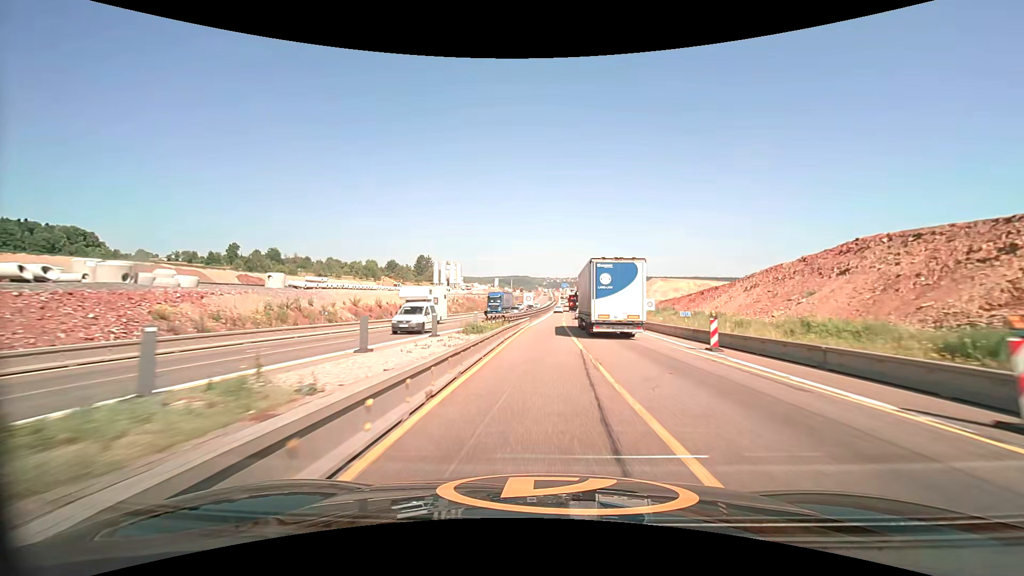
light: Day
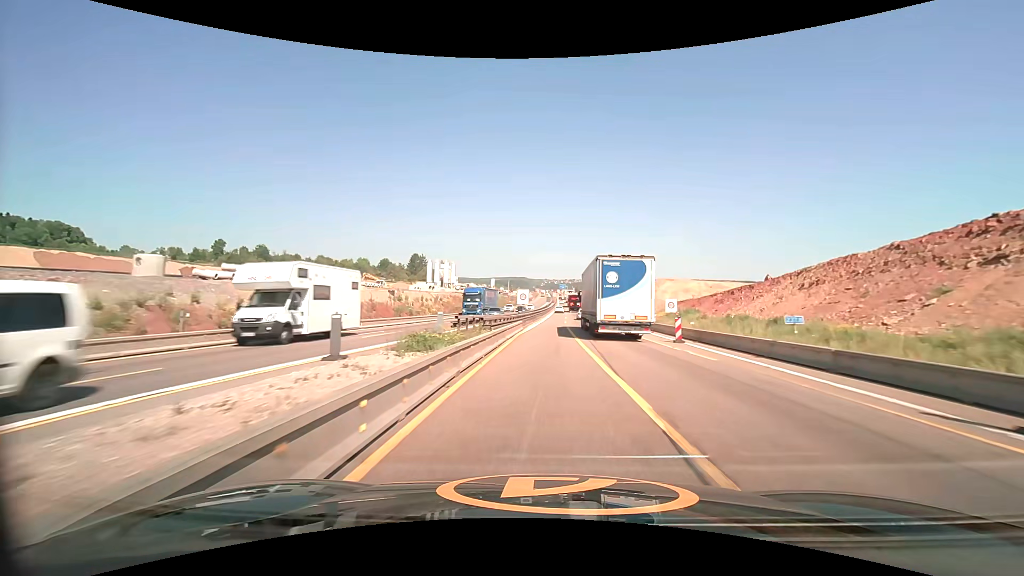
(0.0, +12.2) m; 0°
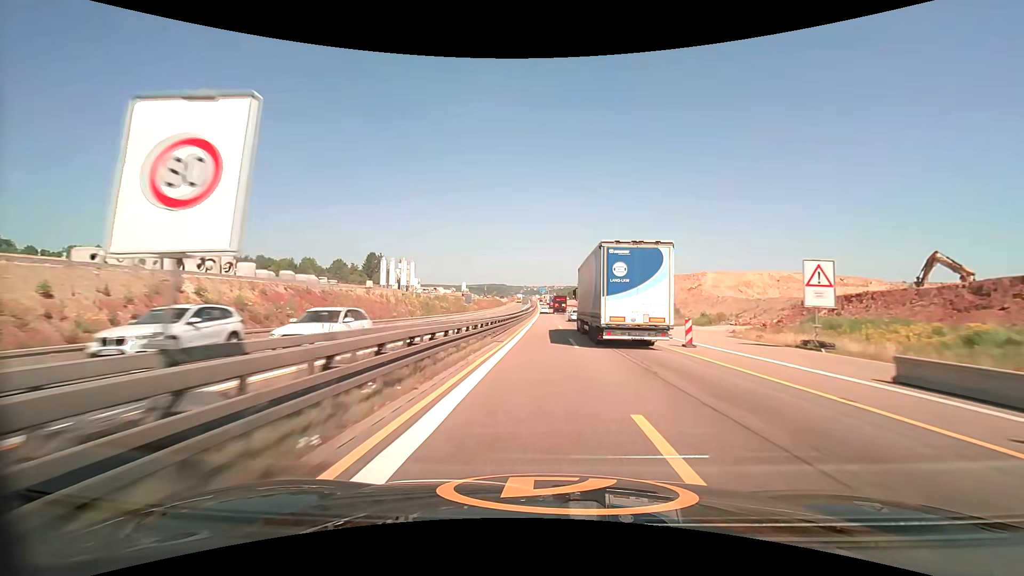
(+1.4, +50.0) m; +2°
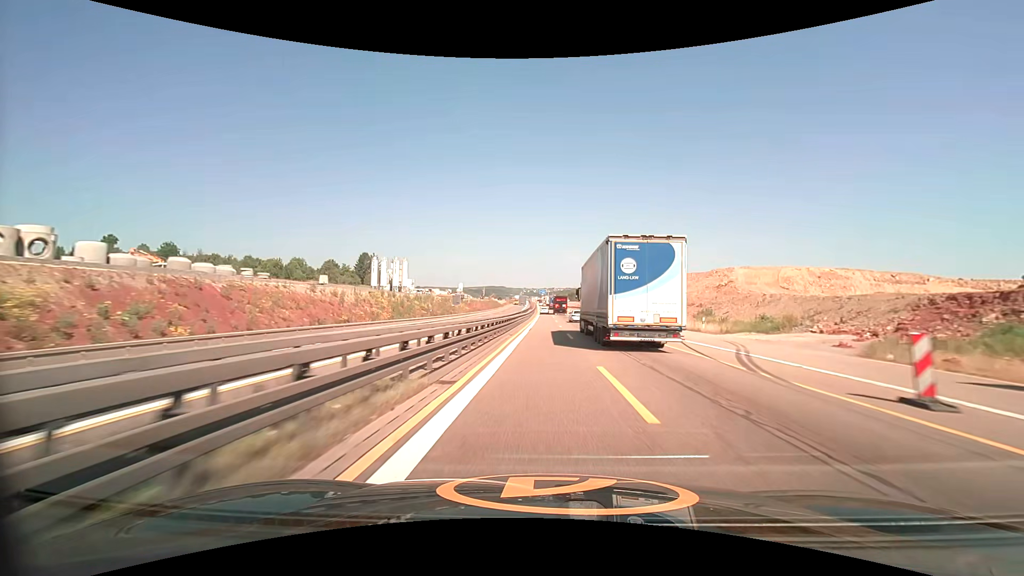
(0.0, +12.6) m; 0°
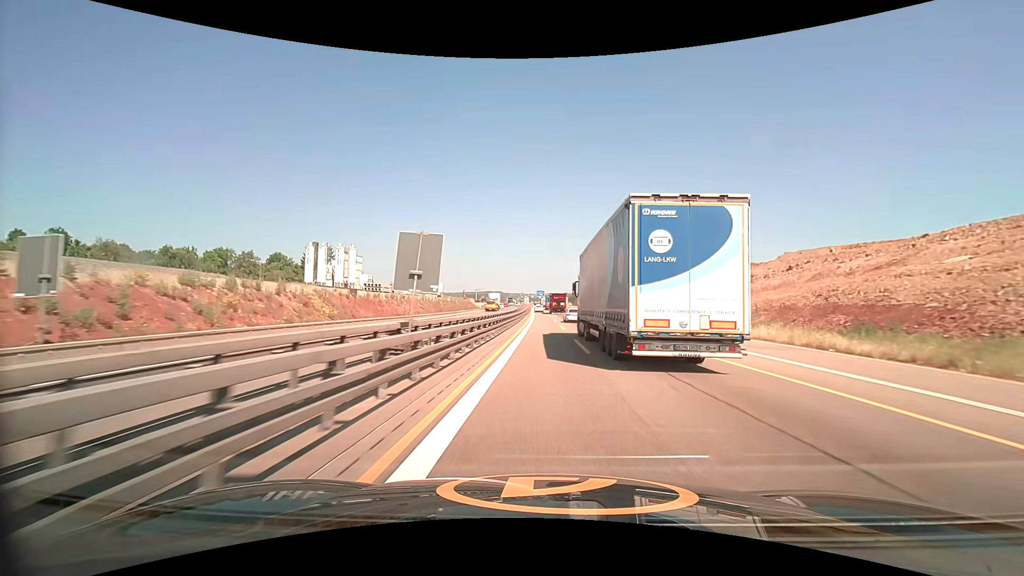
(+0.5, +63.8) m; 0°
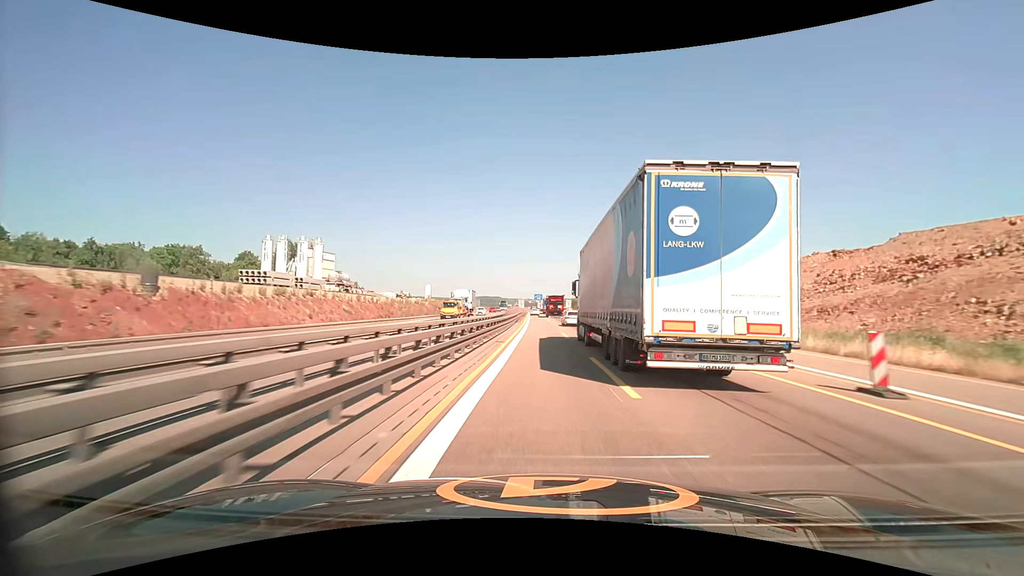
(0.0, +25.7) m; 0°
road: motorway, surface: asphalt
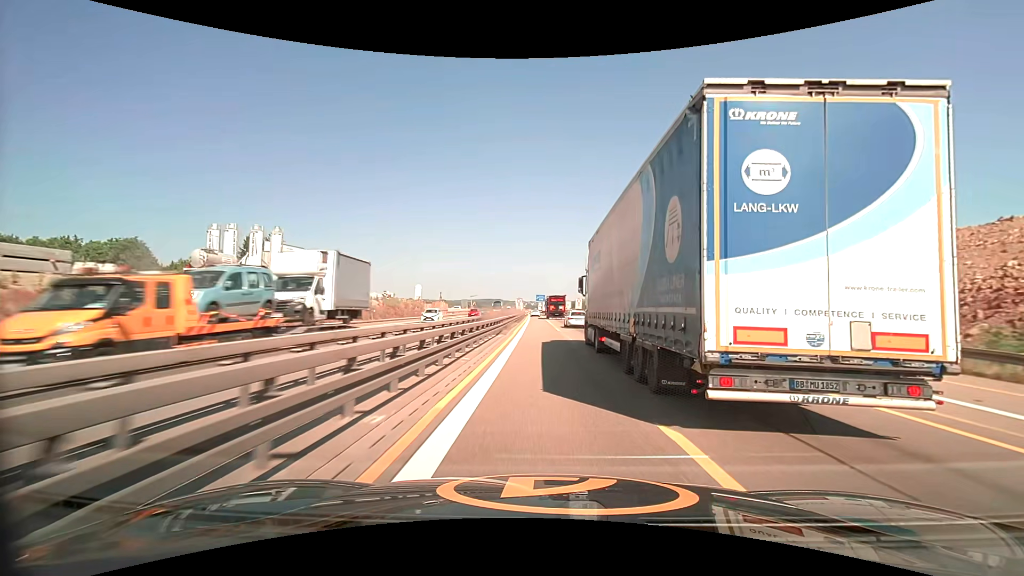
(0.0, +25.6) m; 0°
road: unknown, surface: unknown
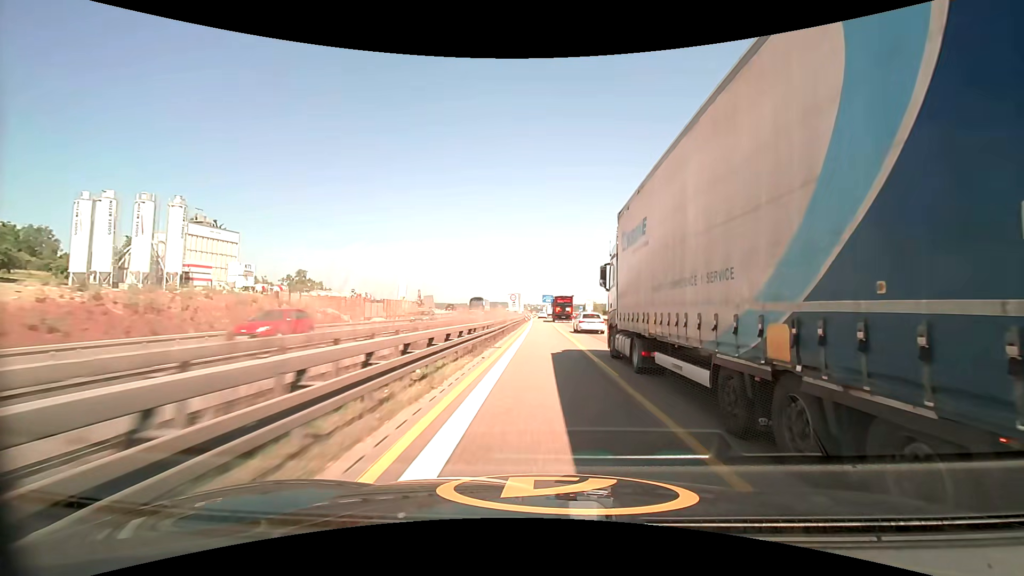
(-0.2, +37.4) m; -1°
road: motorway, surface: asphalt
(0, +10) (0, +20) (0, +30) (0, +40) (0, +50) (0, +60) (0, +70) (0, +80) (0, +90) (0, +100) m
